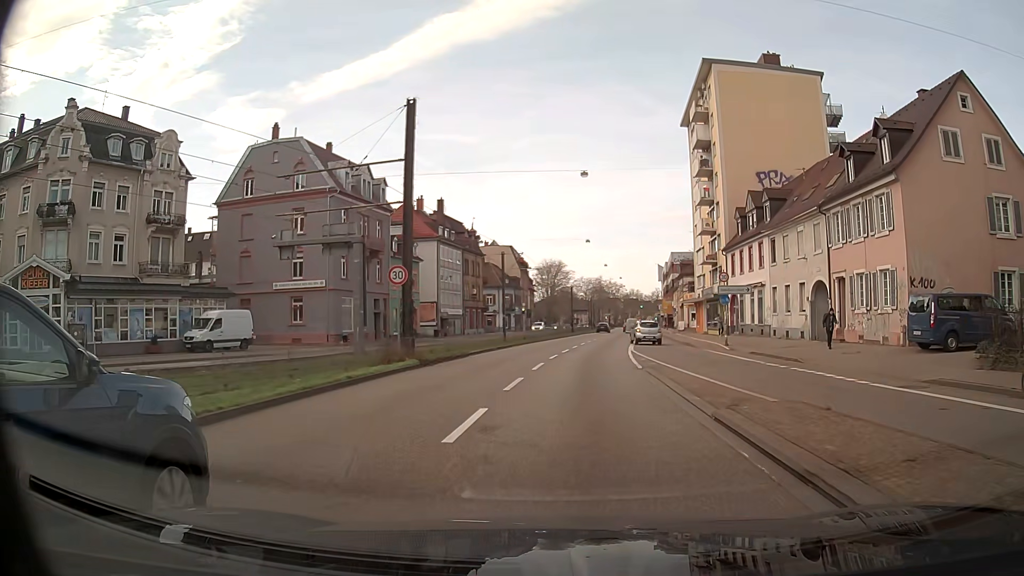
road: trunk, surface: asphalt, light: Day
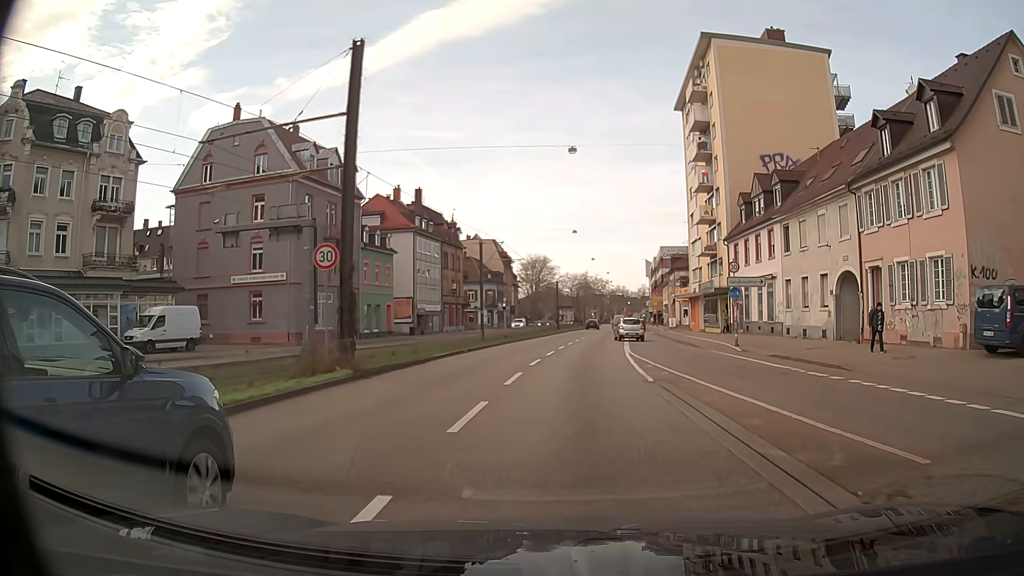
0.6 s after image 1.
(0.0, +5.4) m; +1°
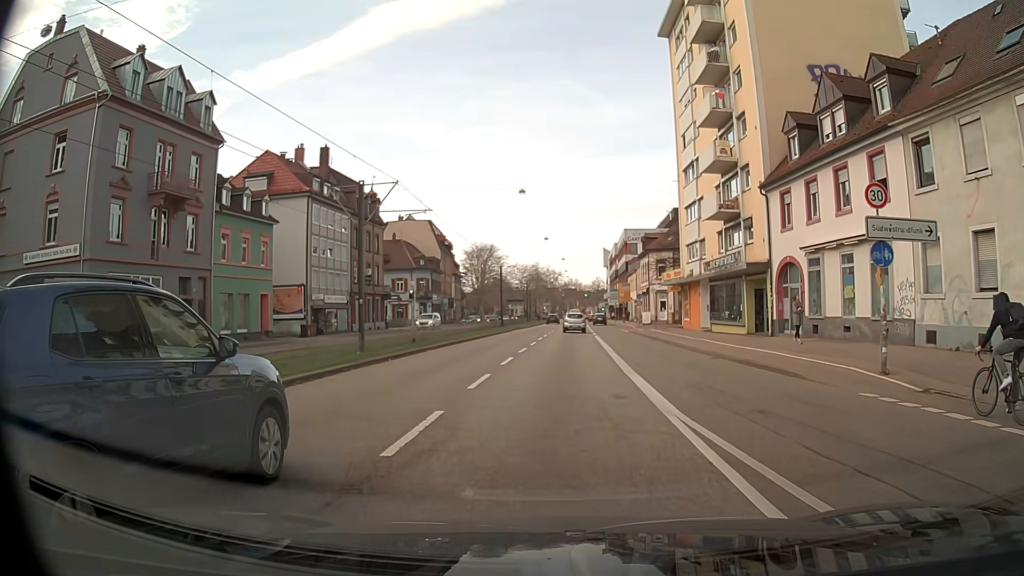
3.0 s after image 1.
(+0.7, +19.4) m; +4°
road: primary
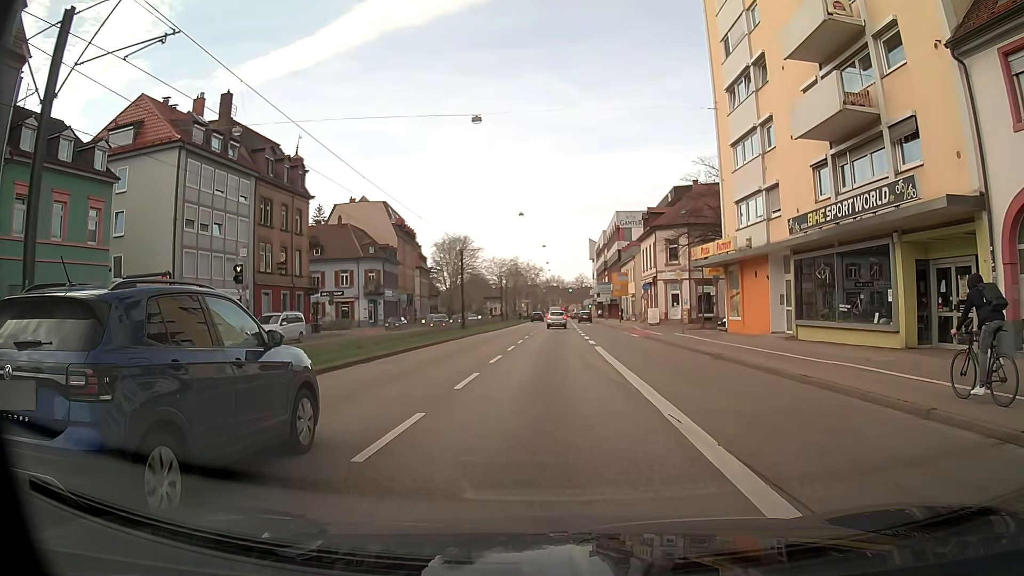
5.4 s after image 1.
(+0.4, +18.5) m; +1°
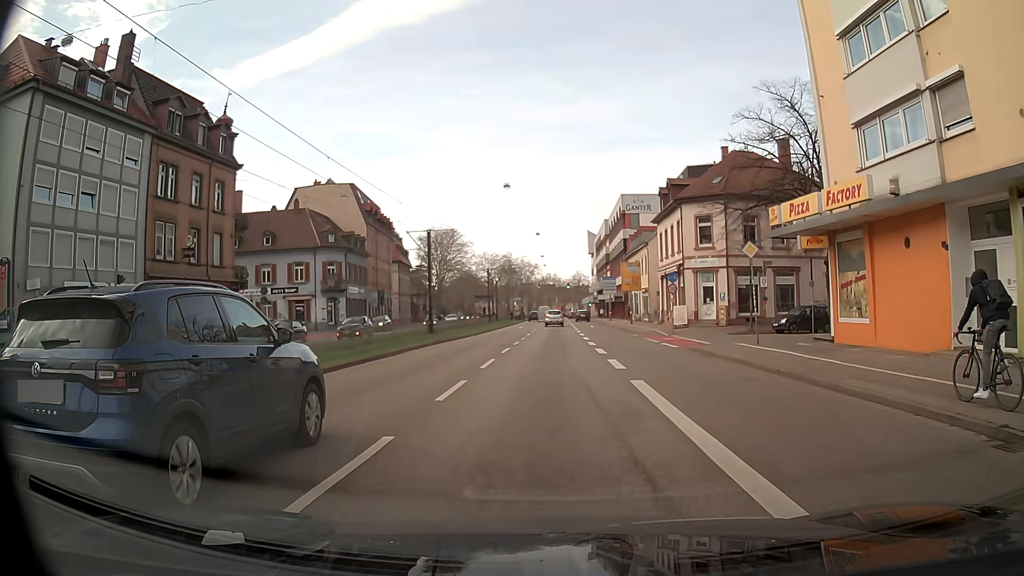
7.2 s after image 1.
(0.0, +13.8) m; 0°
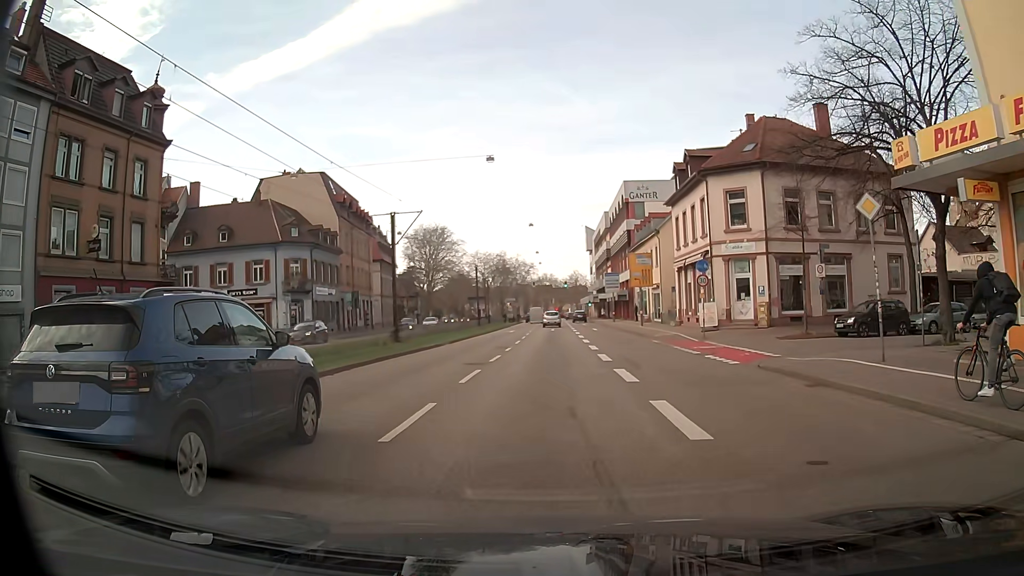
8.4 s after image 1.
(+0.1, +9.1) m; +1°
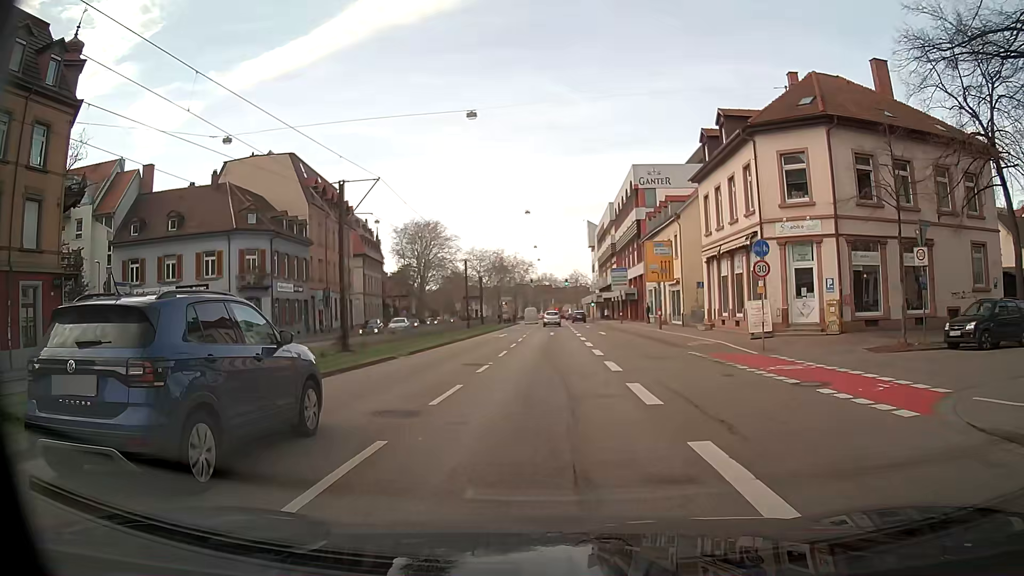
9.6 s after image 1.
(0.0, +9.0) m; 0°
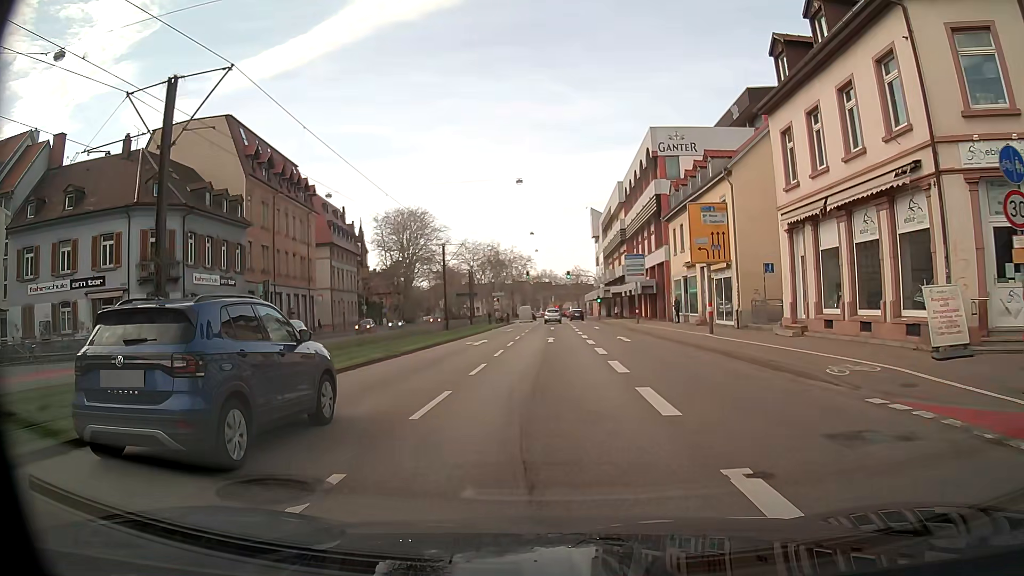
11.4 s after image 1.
(0.0, +13.5) m; 0°
